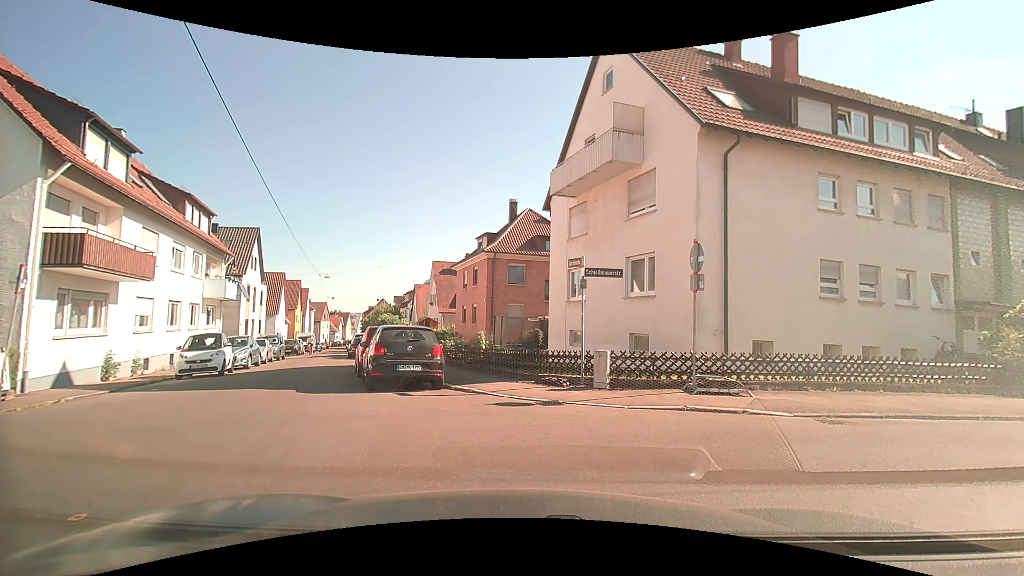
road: residential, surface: asphalt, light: Day
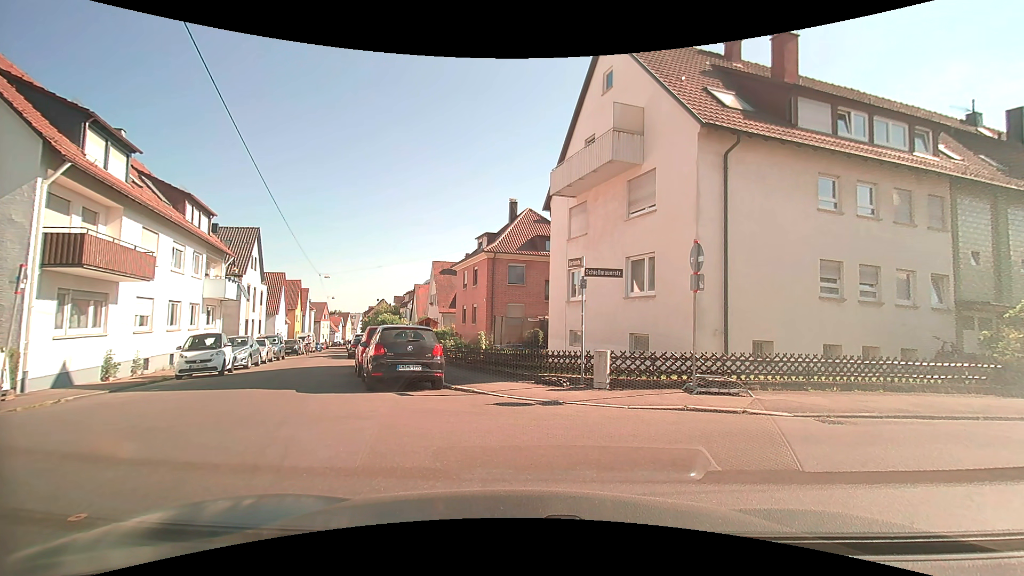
(0.0, 0.0) m; 0°
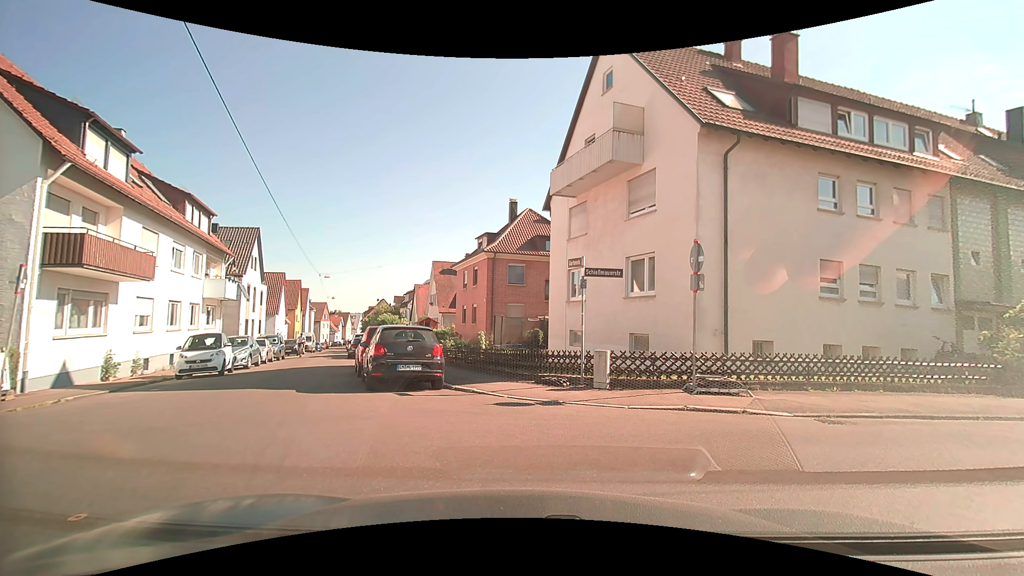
(0.0, 0.0) m; 0°
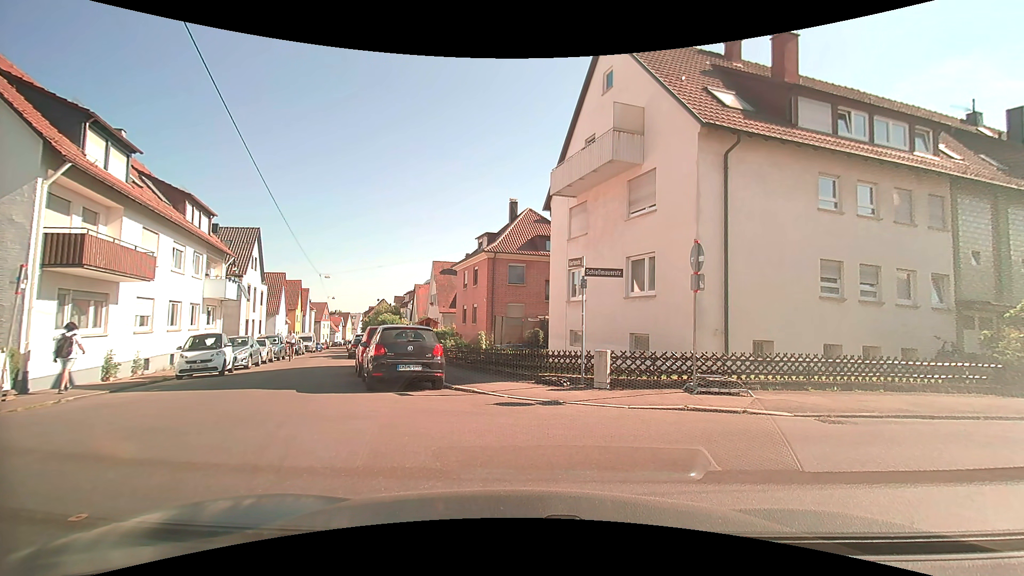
(0.0, 0.0) m; 0°
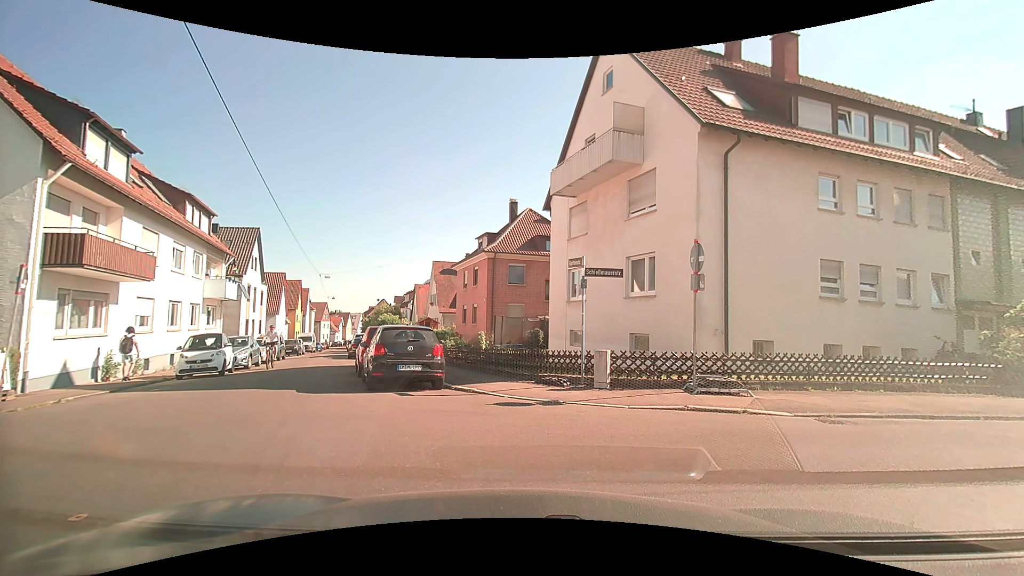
(0.0, 0.0) m; 0°
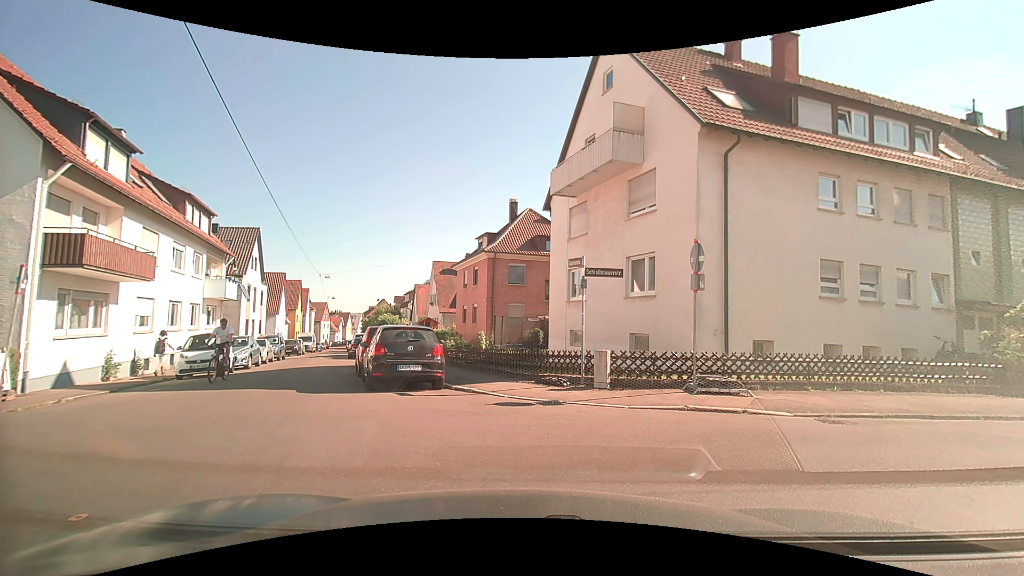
(0.0, 0.0) m; 0°
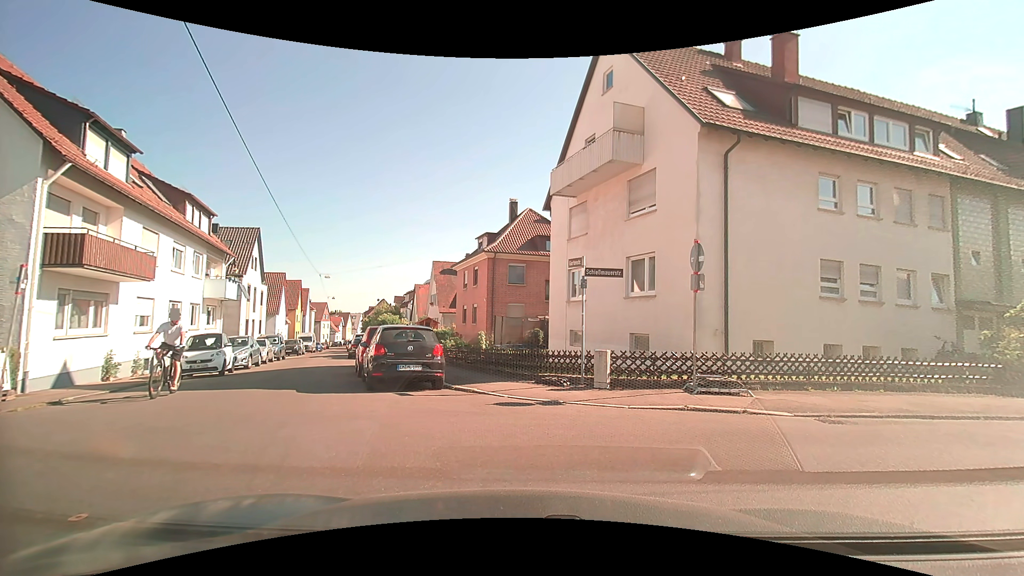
(0.0, 0.0) m; 0°
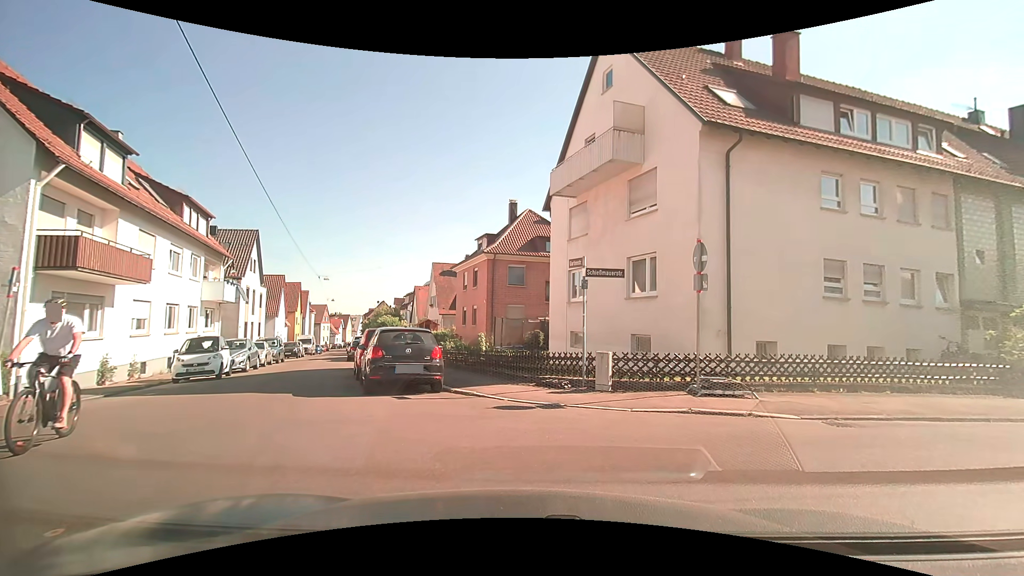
(0.0, +0.2) m; 0°
